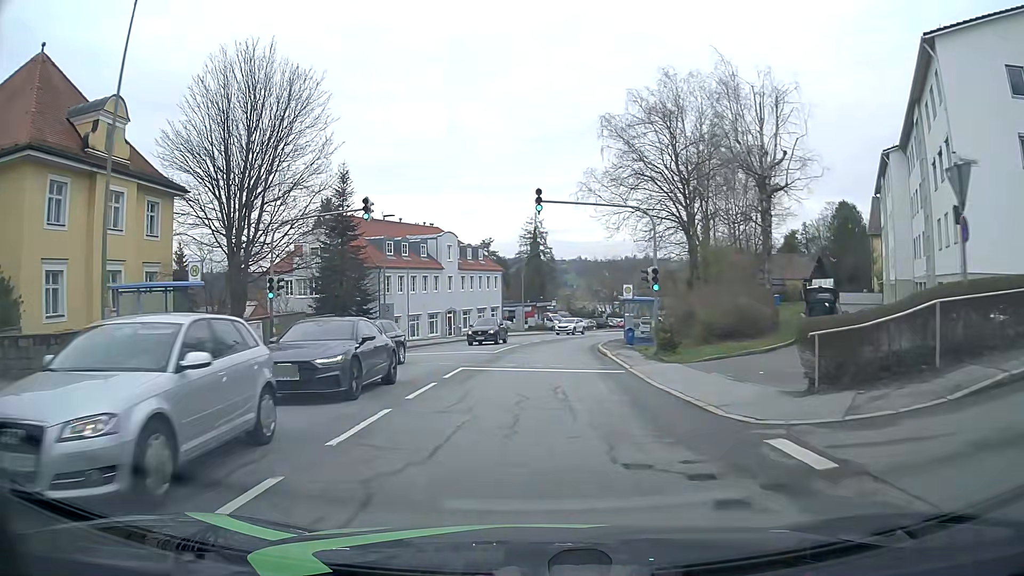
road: tertiary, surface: asphalt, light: Day
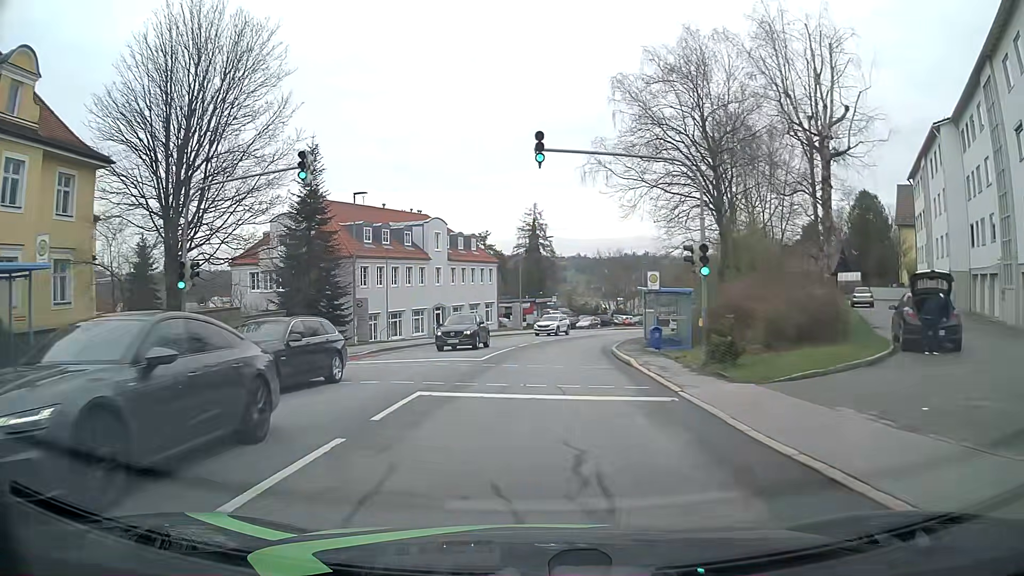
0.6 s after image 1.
(0.0, +7.1) m; 0°
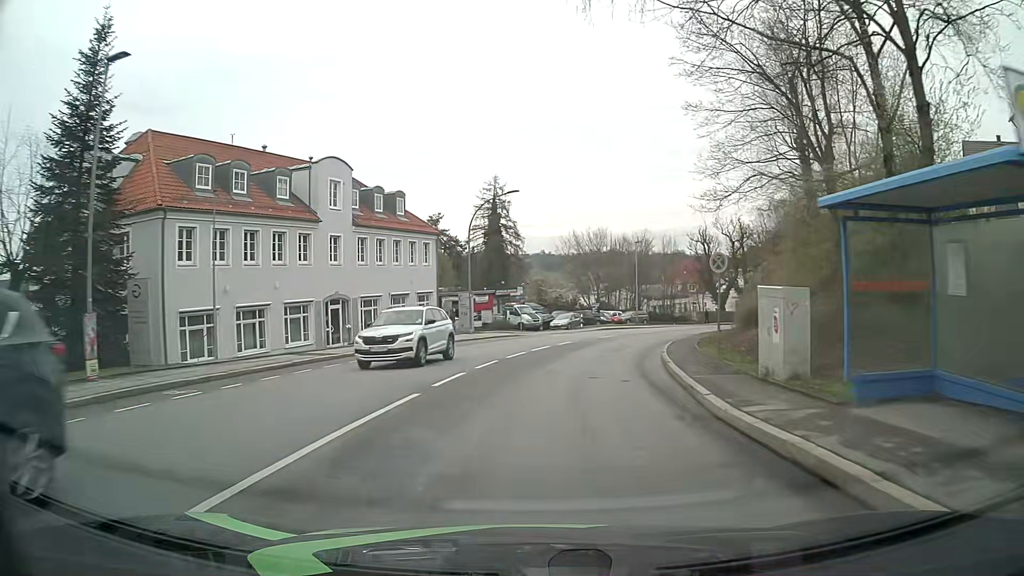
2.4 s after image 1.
(+0.5, +21.2) m; +3°
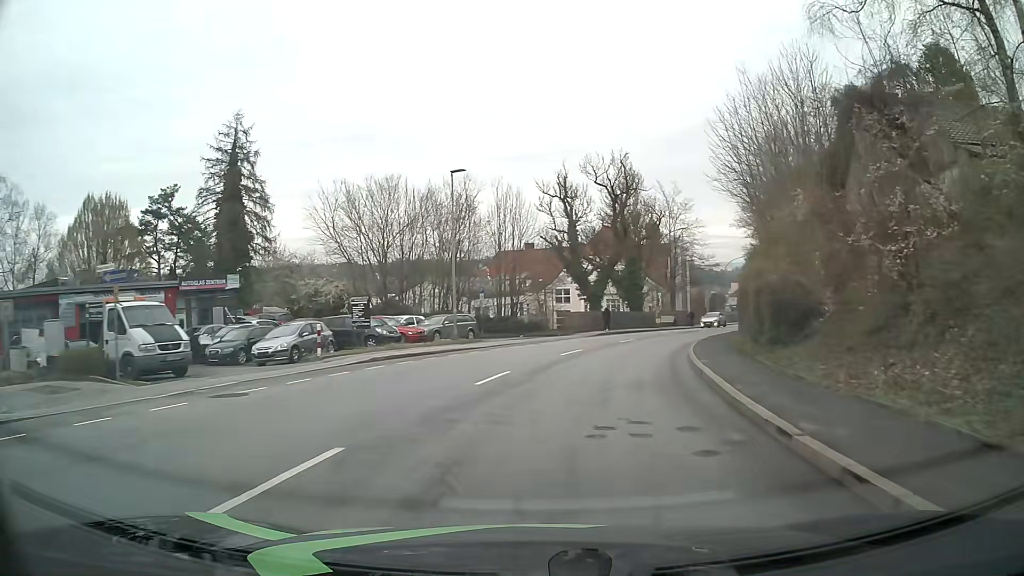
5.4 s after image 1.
(+4.4, +35.1) m; +16°
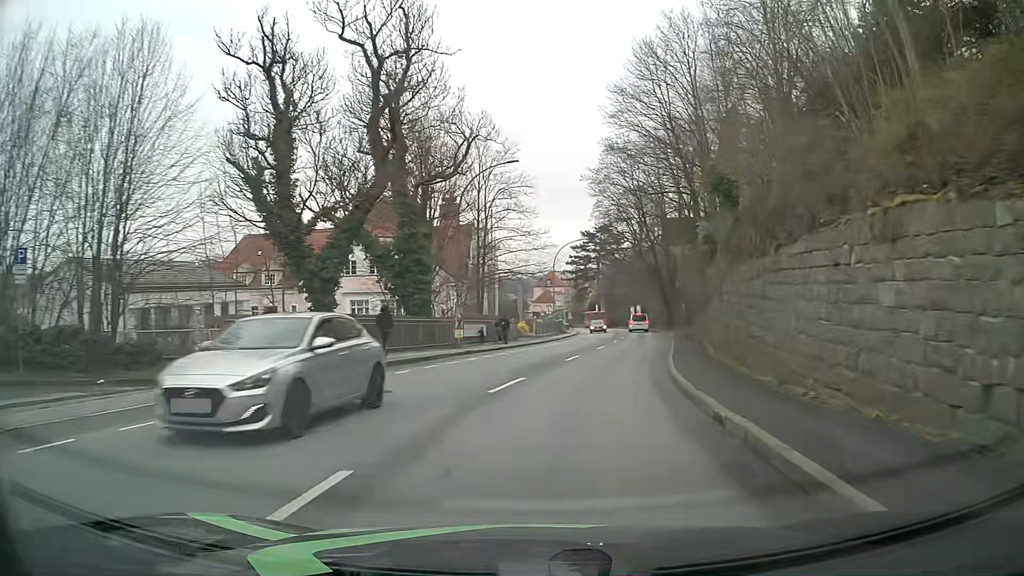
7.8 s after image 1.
(+4.4, +28.5) m; +18°
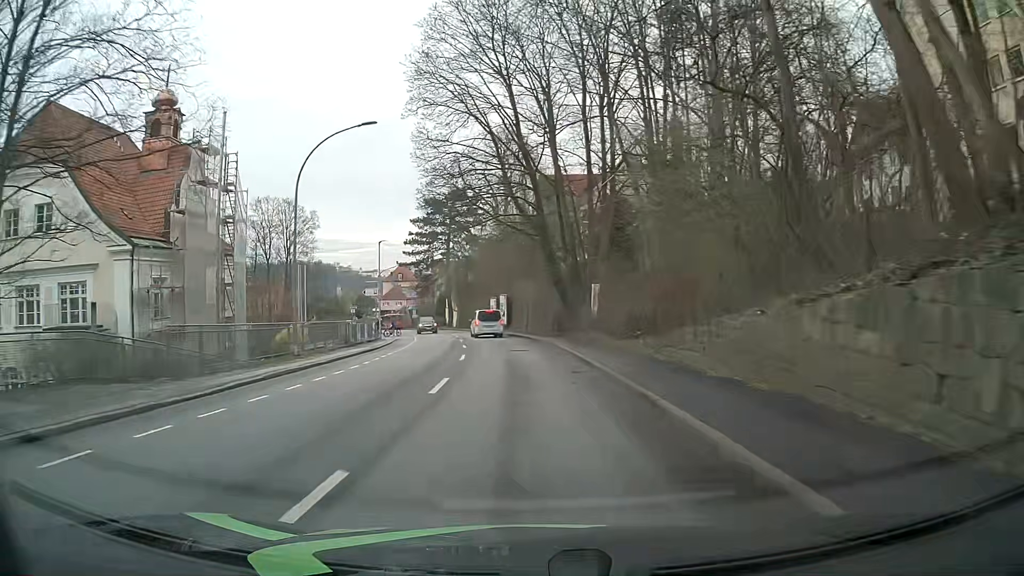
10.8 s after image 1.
(+5.4, +36.6) m; +12°
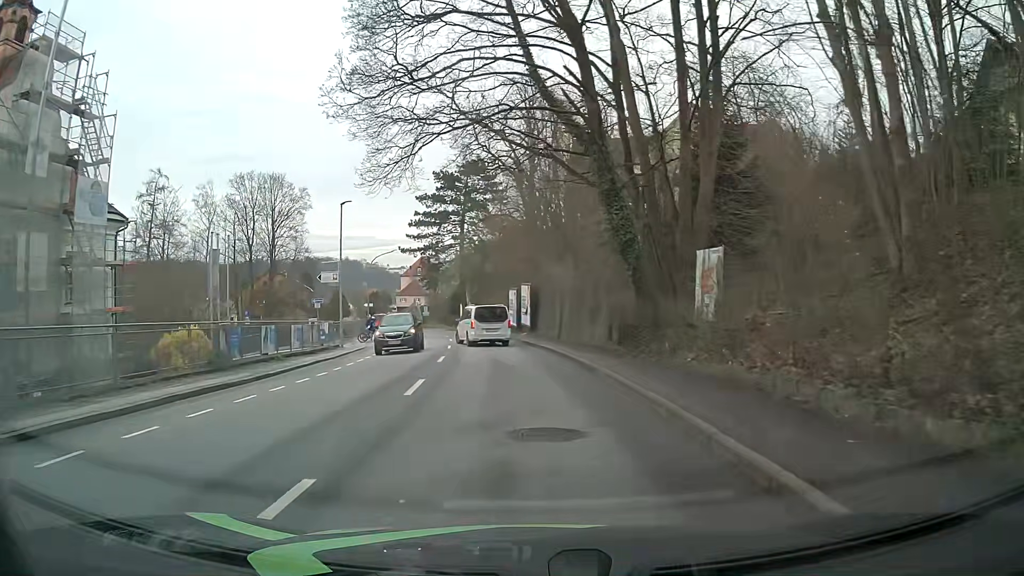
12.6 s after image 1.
(-0.6, +17.9) m; -3°
